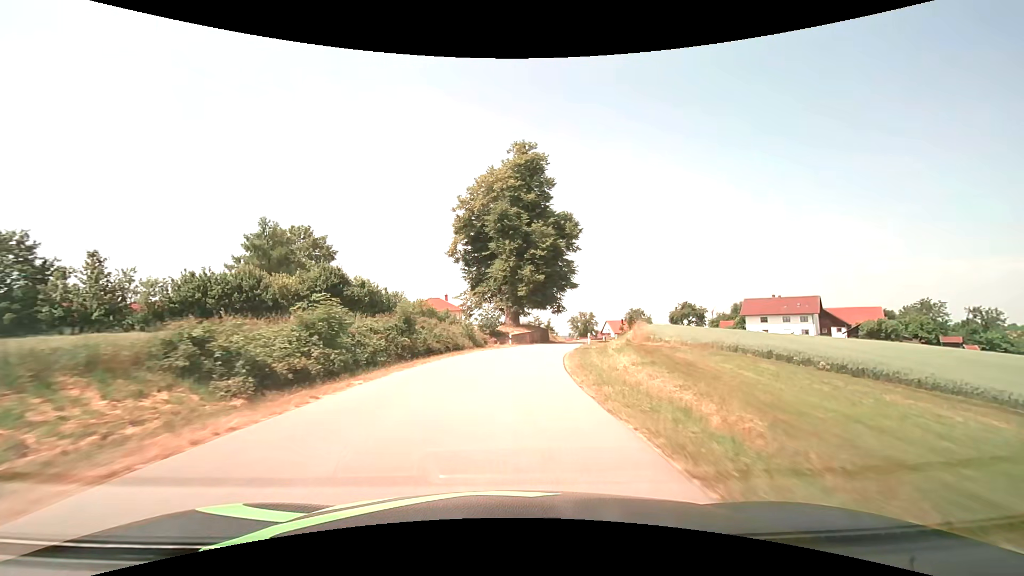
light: Day
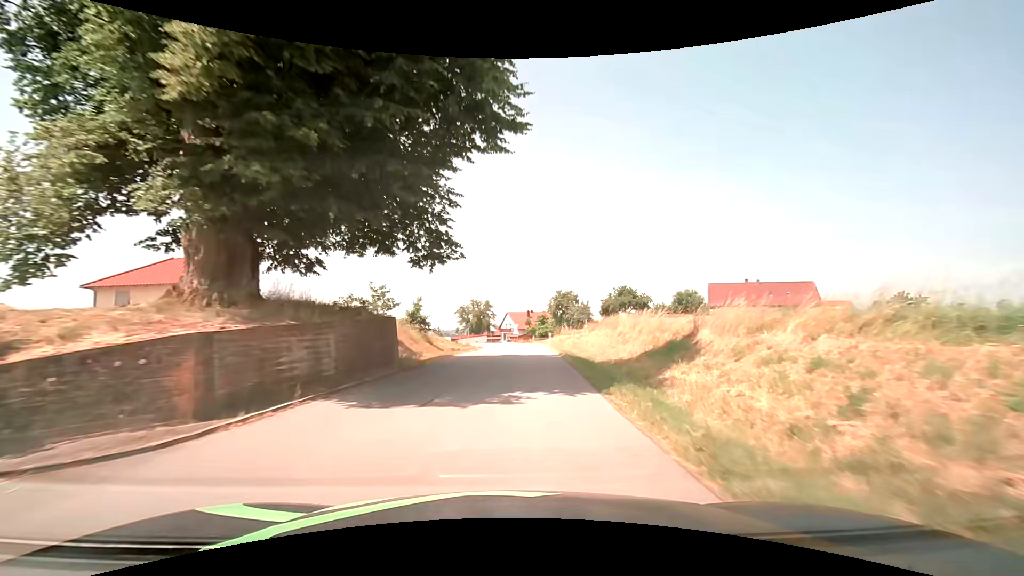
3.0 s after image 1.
(+4.7, +45.0) m; +13°
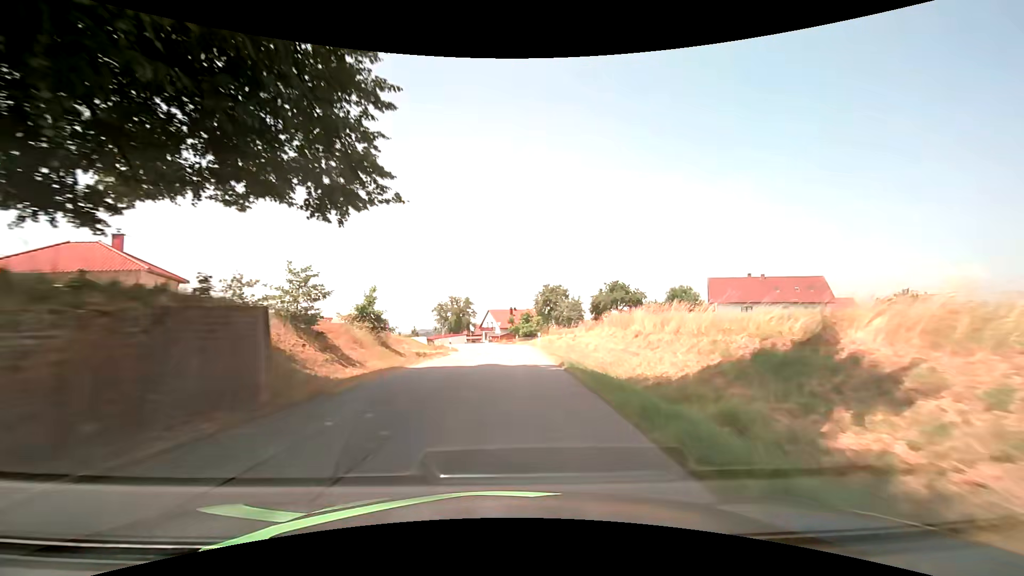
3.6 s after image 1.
(+0.1, +8.3) m; +2°
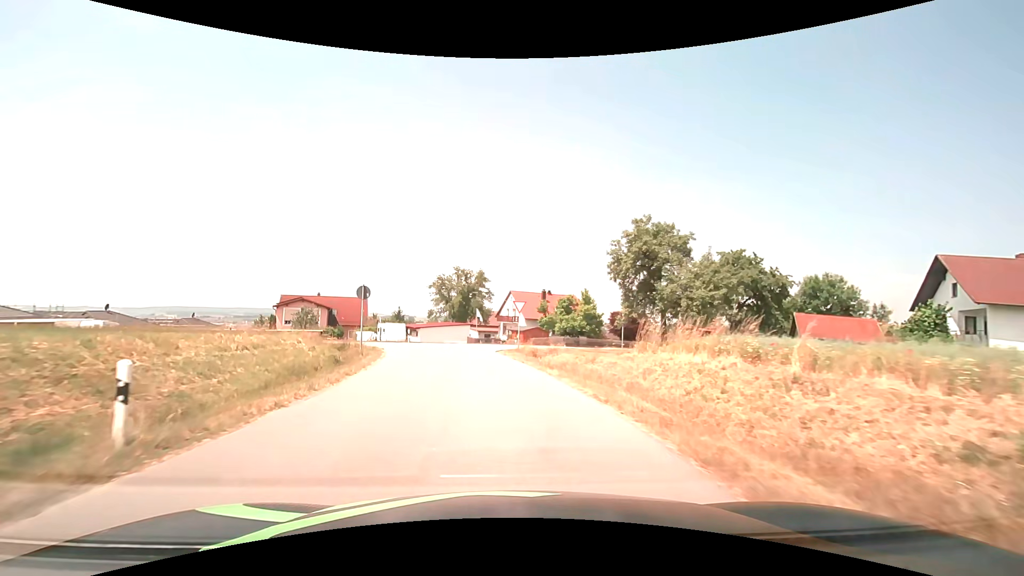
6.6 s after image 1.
(-0.1, +36.3) m; -3°
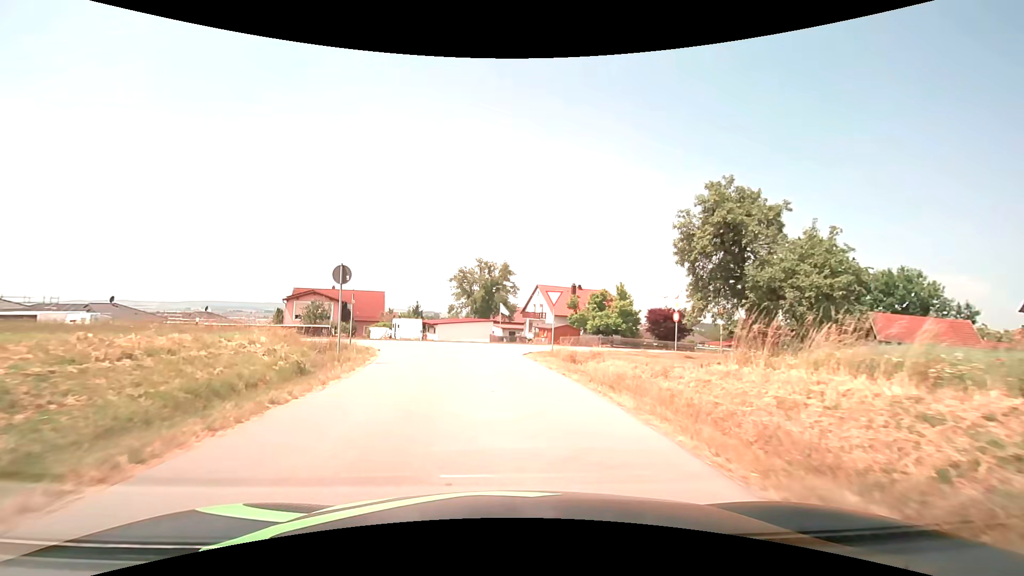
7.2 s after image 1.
(-0.2, +5.9) m; -3°
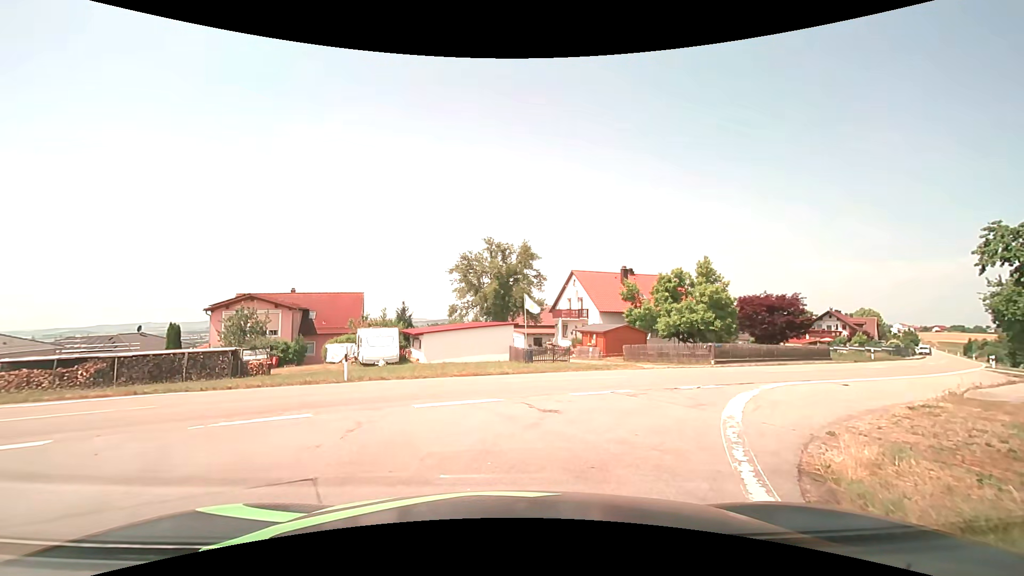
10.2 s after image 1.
(-0.7, +19.9) m; -2°
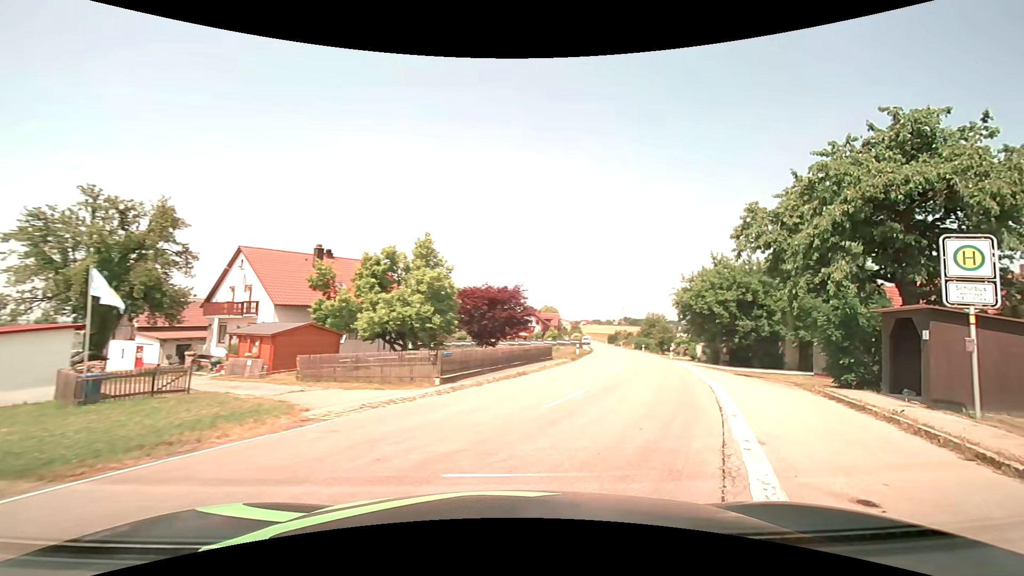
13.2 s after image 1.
(+2.8, +11.5) m; +32°
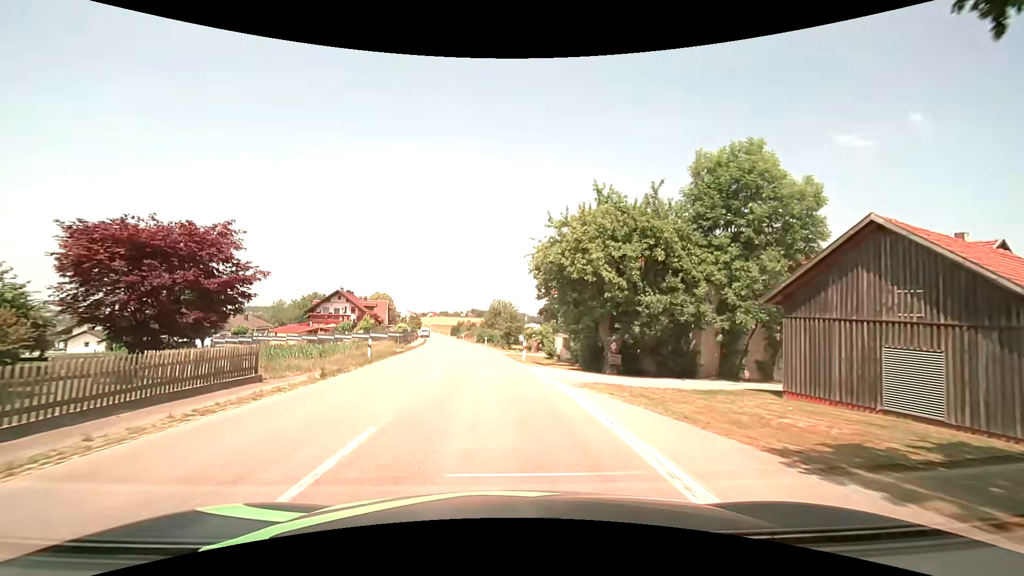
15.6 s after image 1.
(+5.2, +18.6) m; +18°
(0, +10) (-1, +20) (-2, +30) (-2, +40) (-3, +50) (-5, +60) (-6, +70) (-7, +80) (-9, +90) (-10, +99) m
